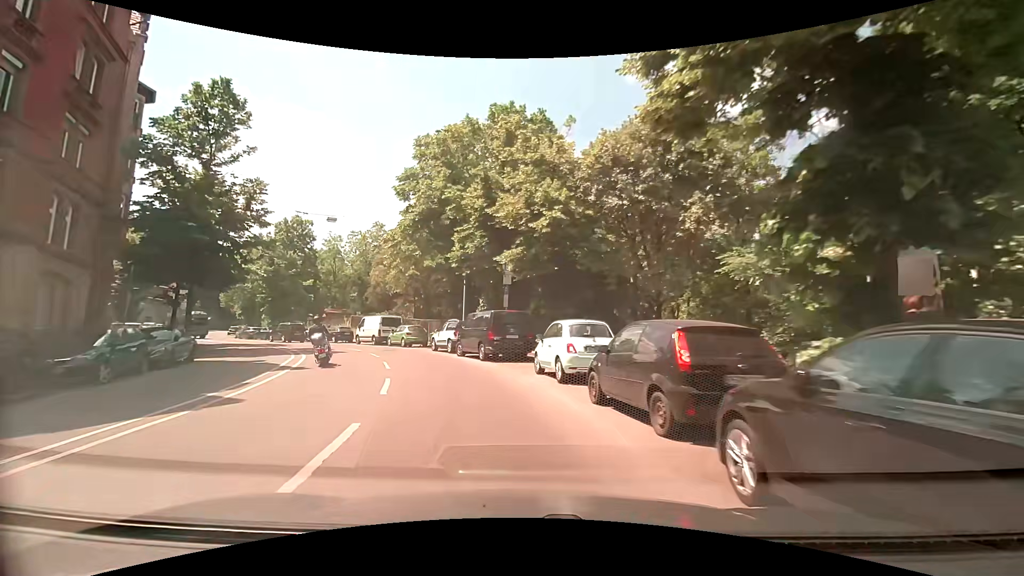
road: secondary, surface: asphalt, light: Day
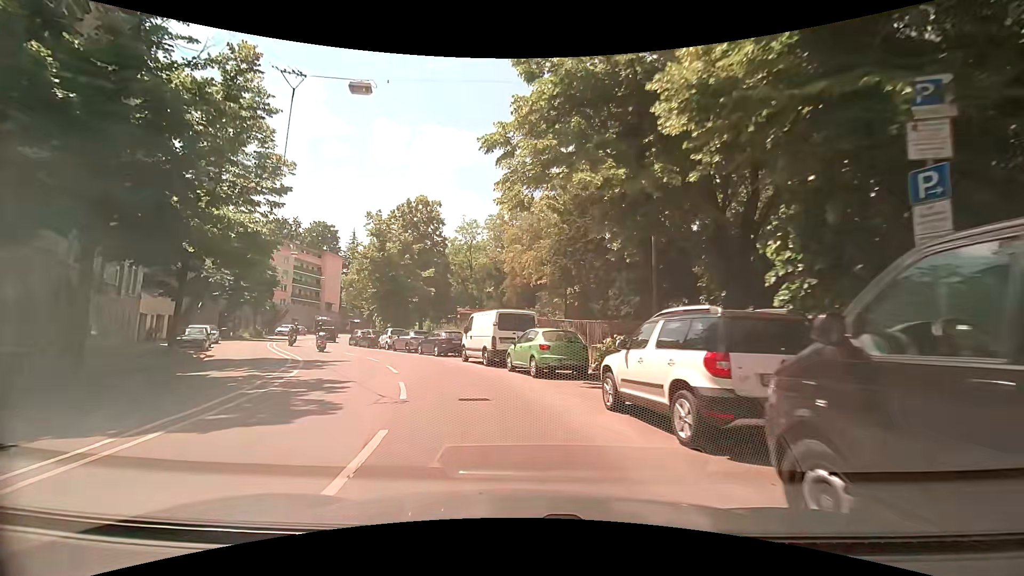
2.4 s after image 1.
(-3.5, +18.5) m; -19°
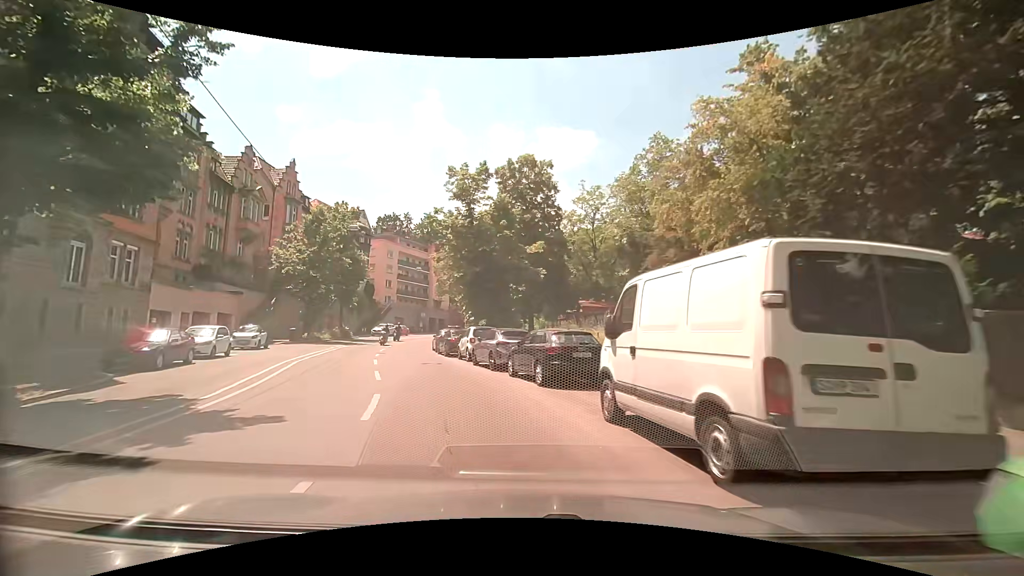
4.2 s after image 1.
(-1.8, +14.7) m; -13°
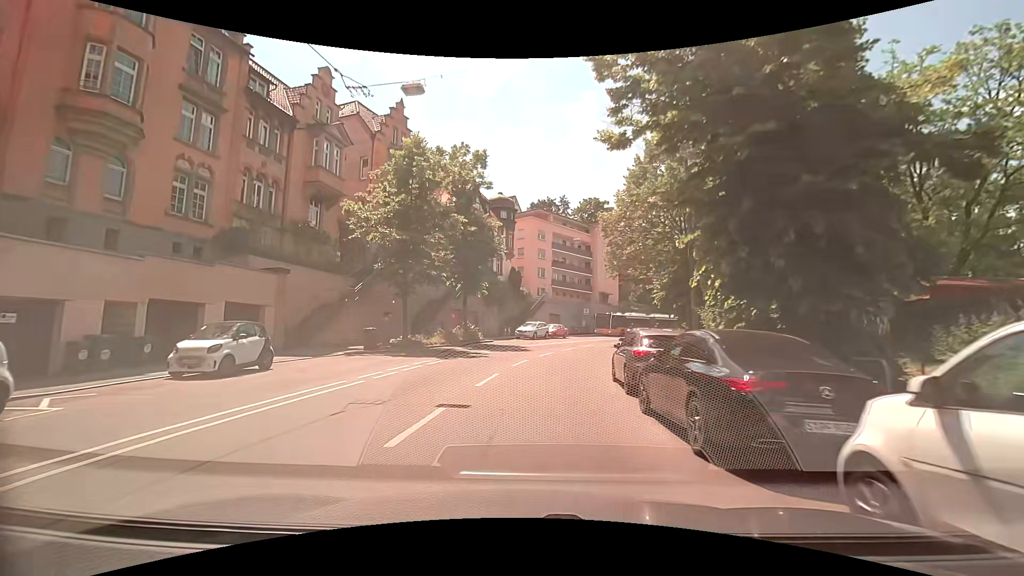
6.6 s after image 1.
(-3.9, +20.0) m; -19°
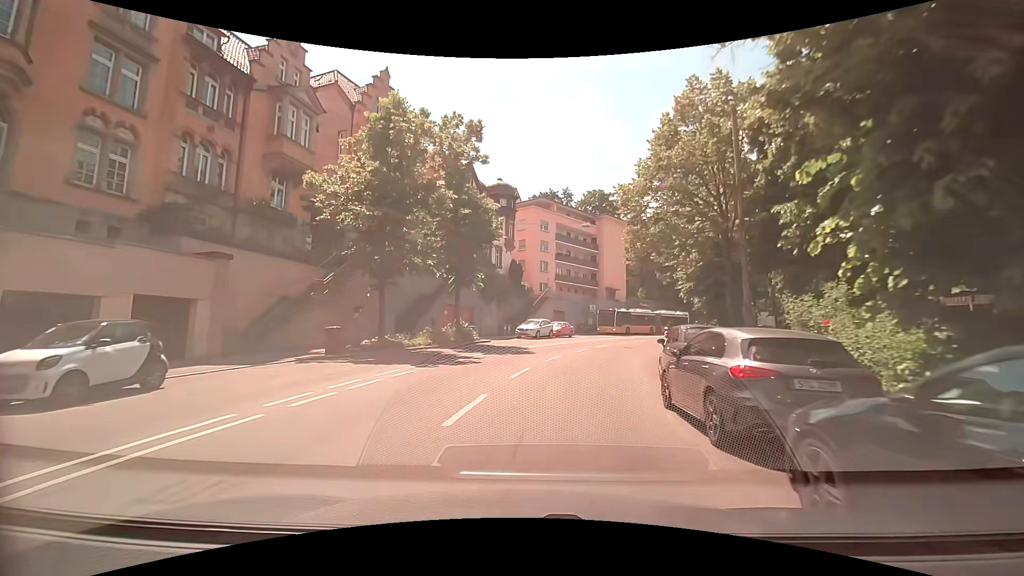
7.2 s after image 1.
(-0.1, +4.9) m; -2°
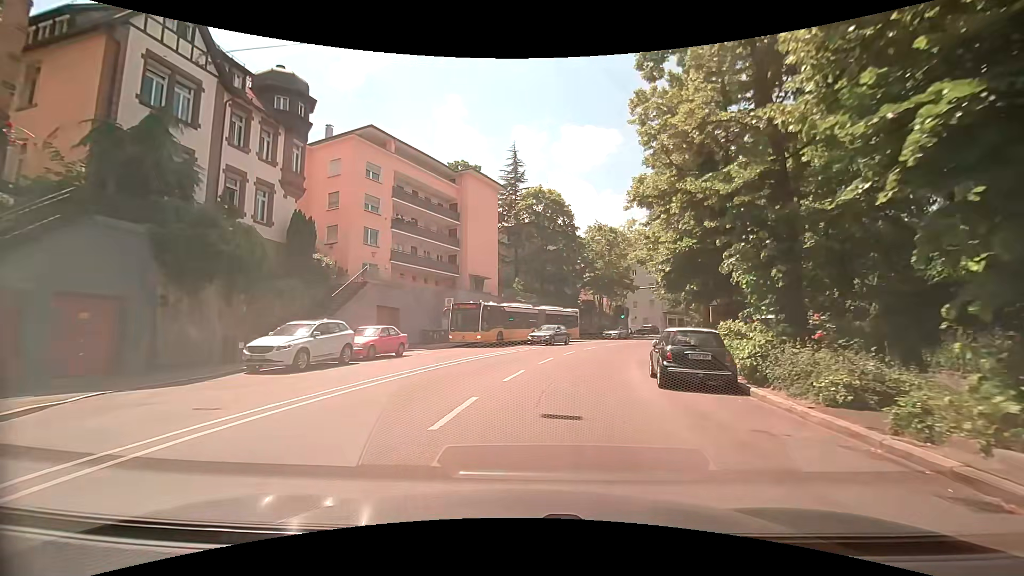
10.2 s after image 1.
(+3.6, +23.8) m; +17°
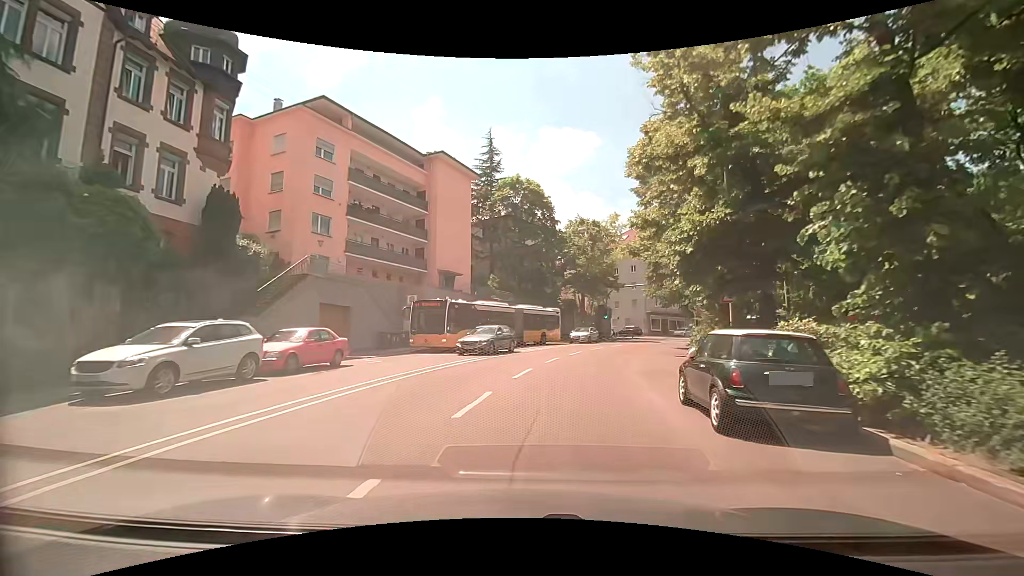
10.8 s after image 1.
(0.0, +5.0) m; +2°
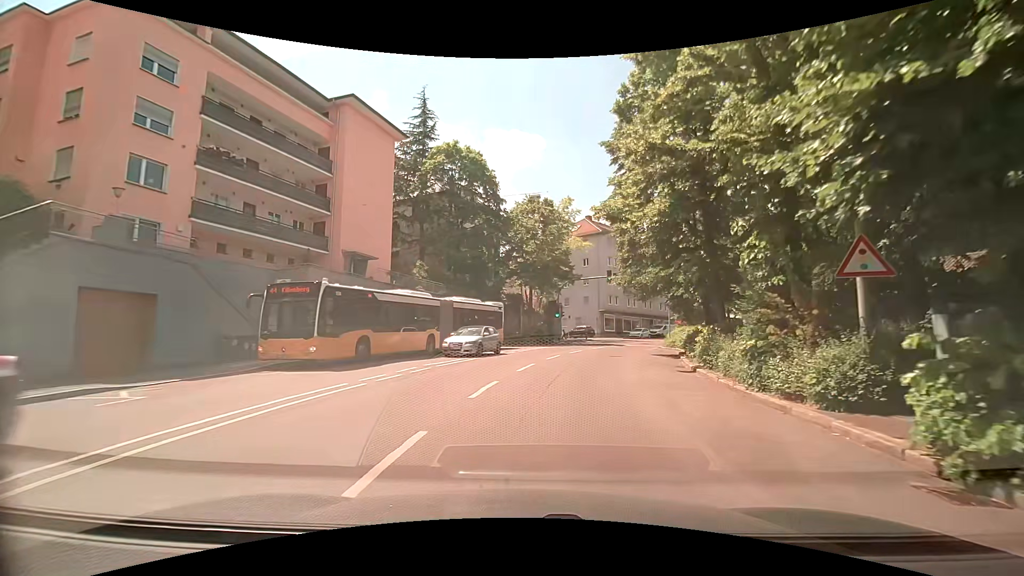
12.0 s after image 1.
(+0.4, +10.1) m; +6°
(+1, +10) (+2, +20) (+5, +30) (+8, +39) (+12, +48) (+17, +57) (+23, +65) (+30, +72) (+37, +79) (+46, +85) m
